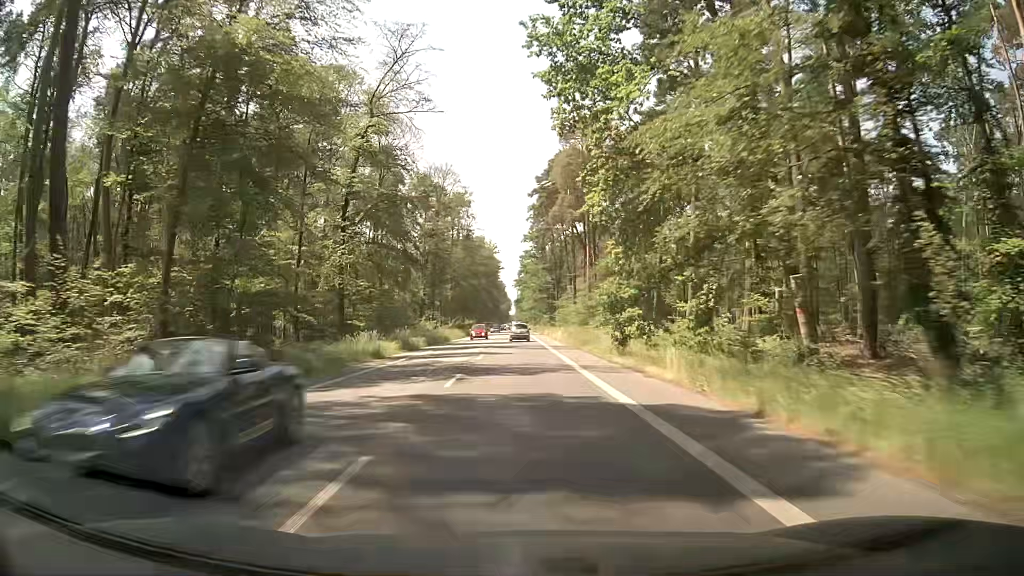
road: secondary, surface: asphalt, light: Day
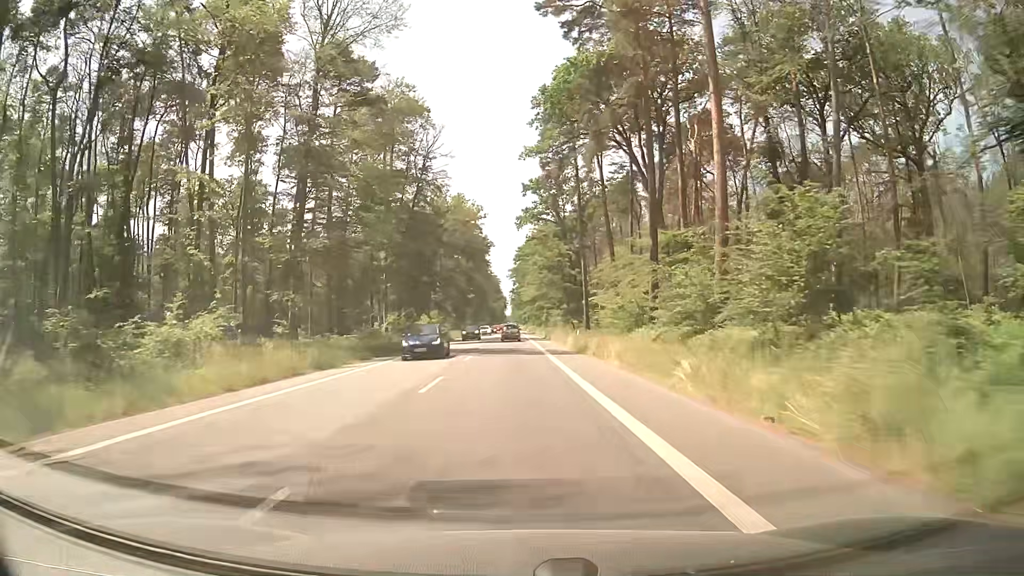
(+0.2, +60.5) m; 0°
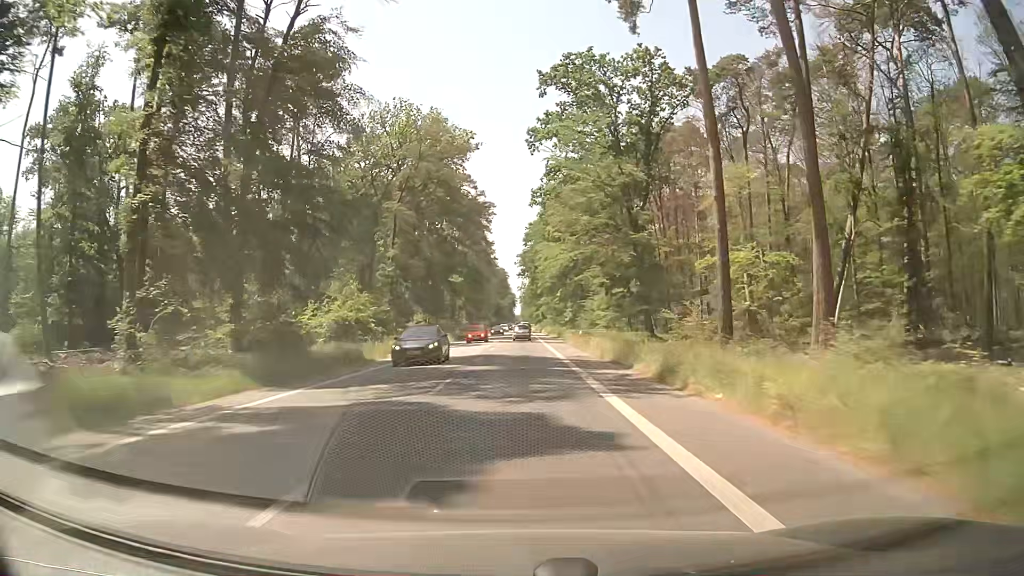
(-0.2, +47.4) m; -1°
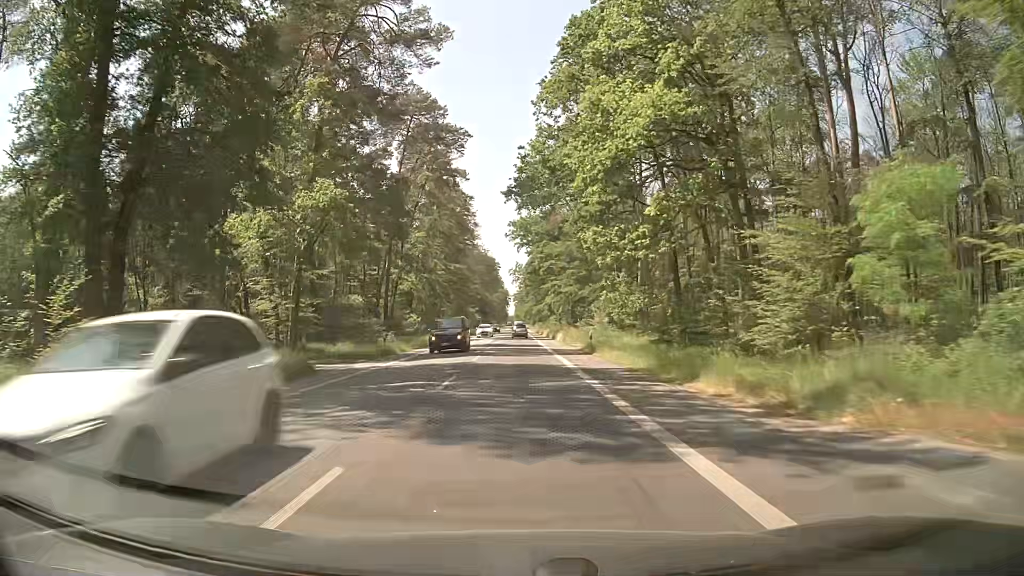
(+0.1, +58.4) m; +1°
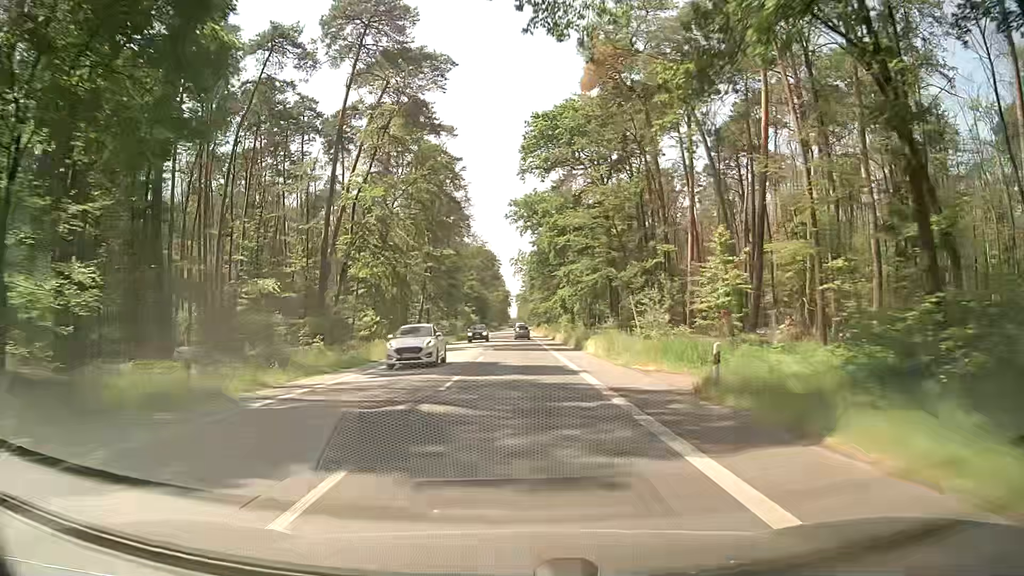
(-0.1, +23.6) m; 0°
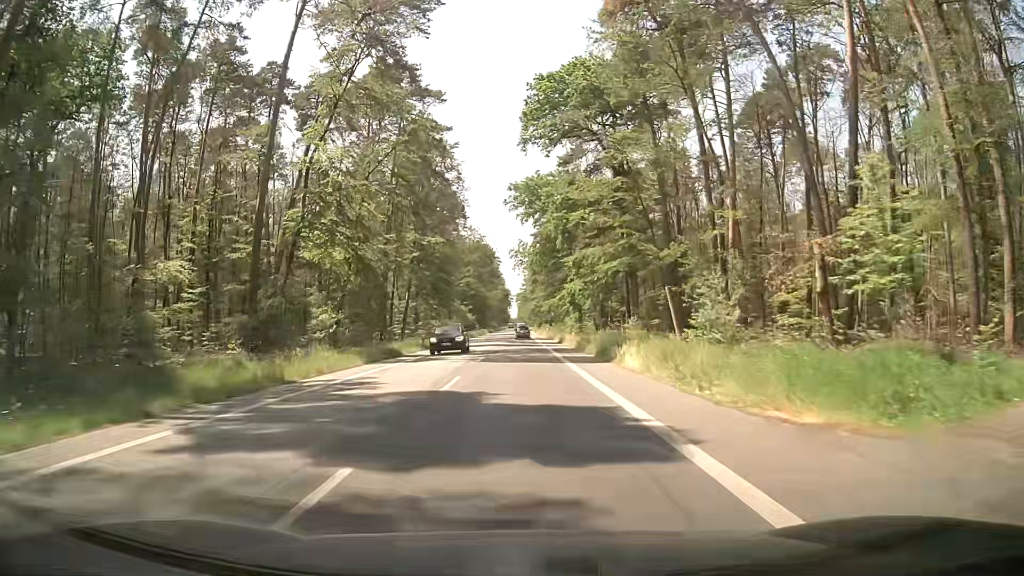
(0.0, +12.0) m; 0°
(0, +10) (0, +20) (0, +30) (-1, +40) (-1, +50) (-1, +60) (-1, +70) (-1, +80) (-1, +90) (-1, +100) m
